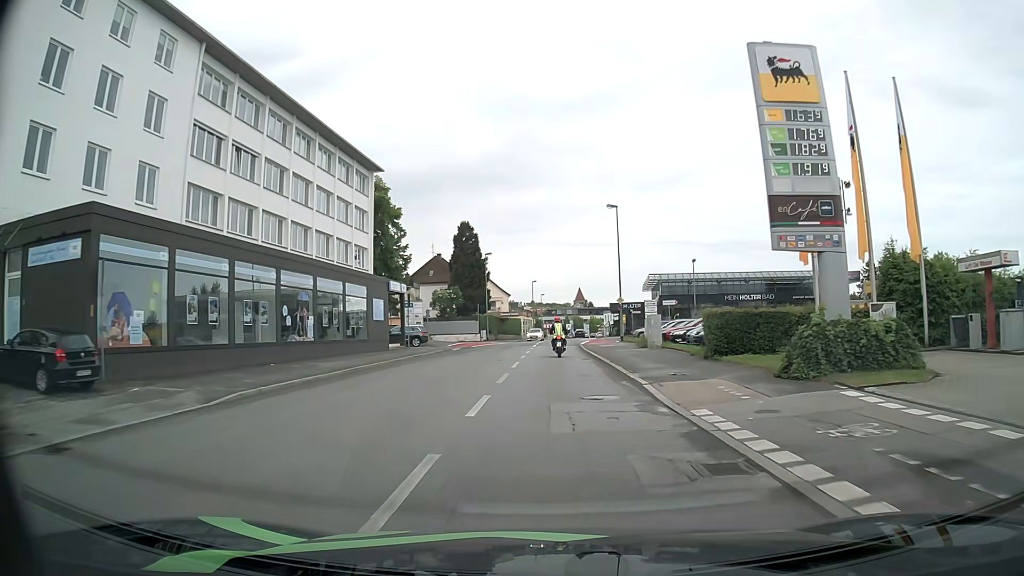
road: tertiary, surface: asphalt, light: Day
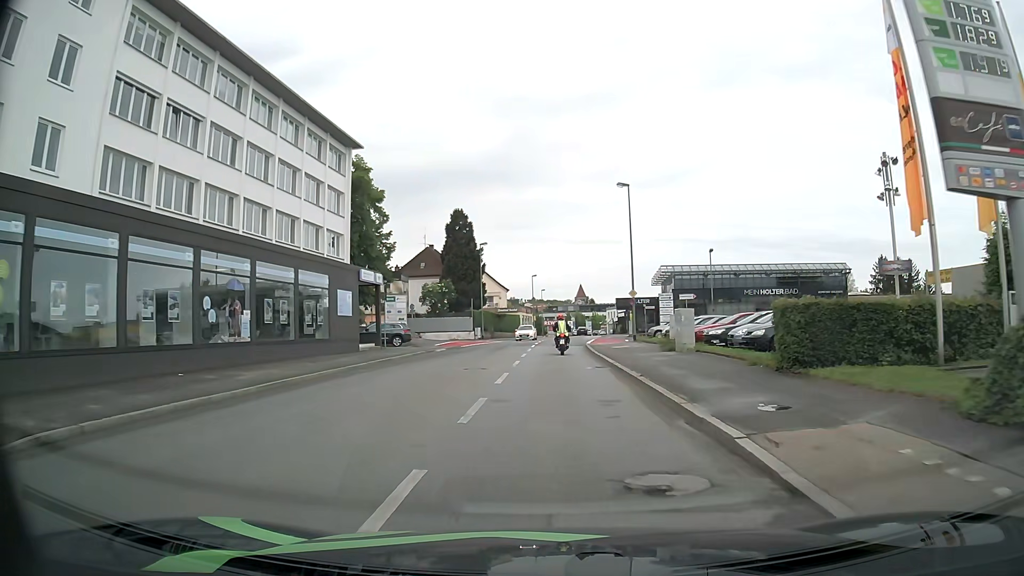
(0.0, +6.9) m; 0°
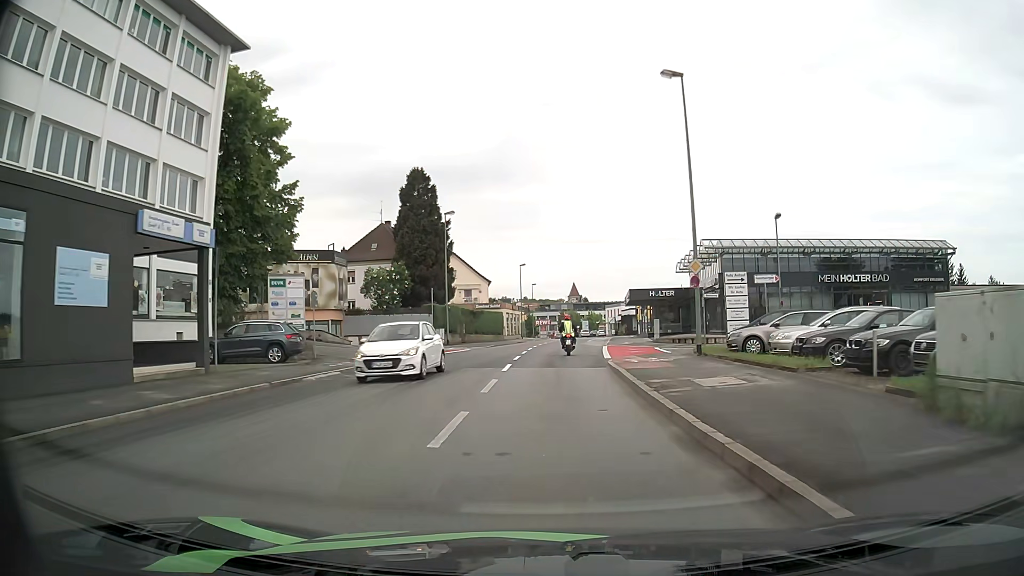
(0.0, +20.1) m; +1°
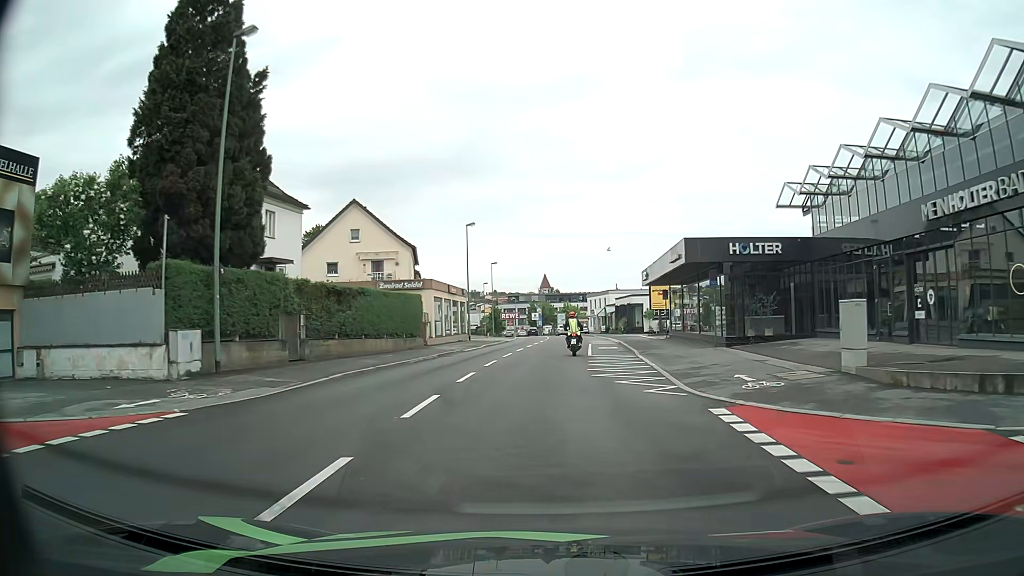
(+0.6, +33.9) m; +2°
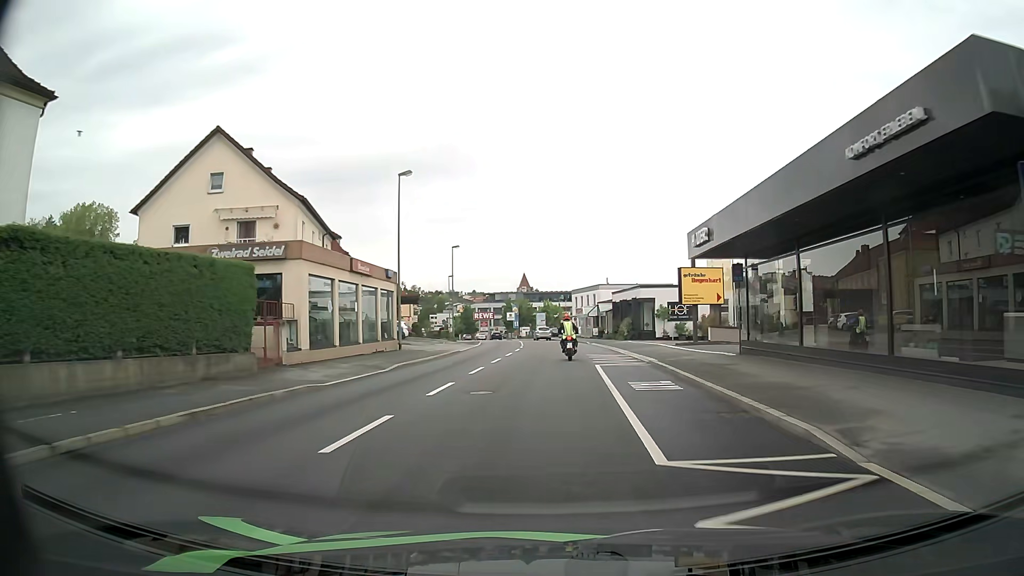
(+0.3, +20.6) m; +2°
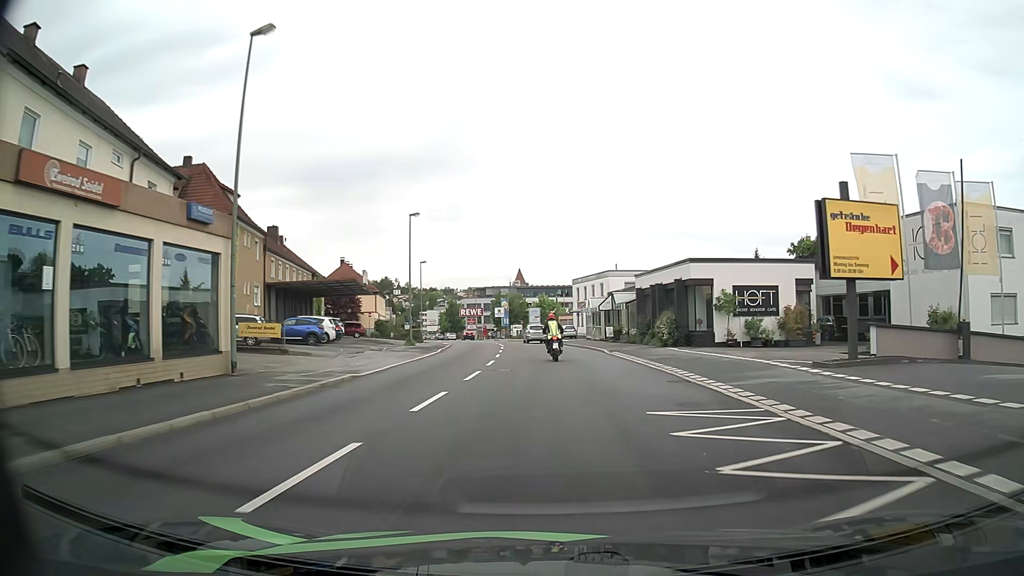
(+0.2, +20.4) m; 0°
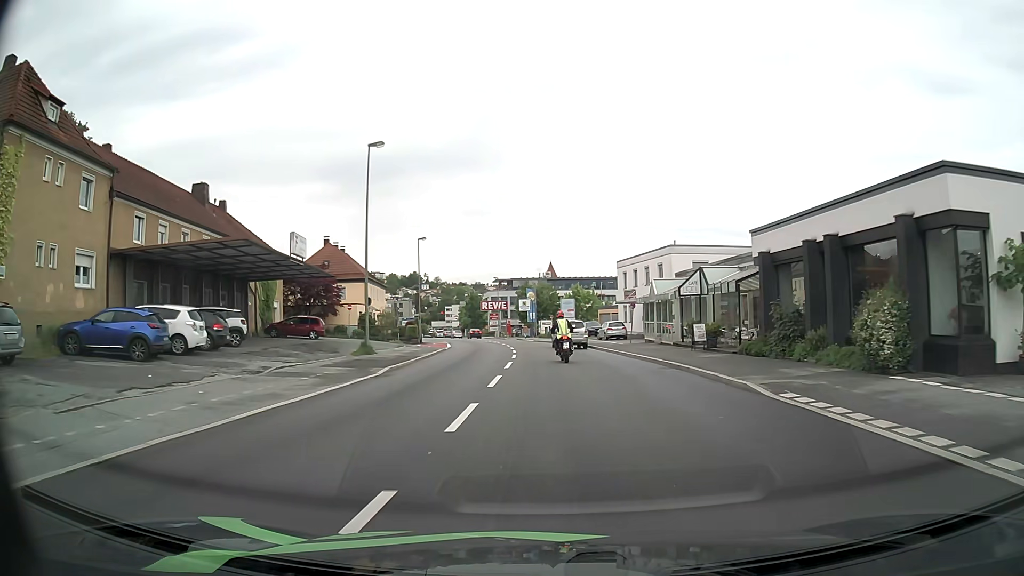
(-0.5, +20.4) m; -2°
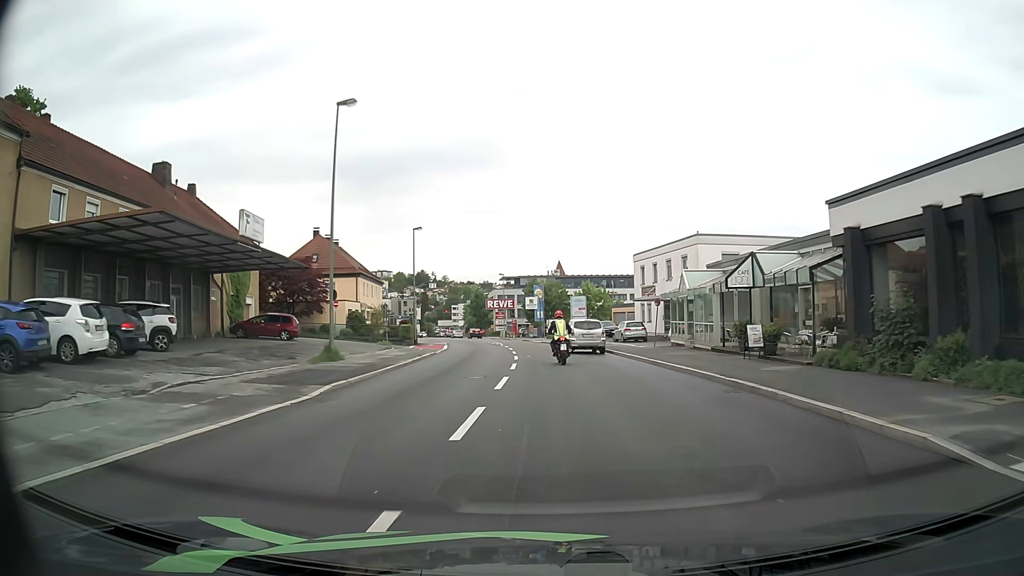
(-0.1, +6.5) m; -1°
(0, +10) (0, +20) (-1, +30) (-2, +40) (-2, +50) (-3, +60) (-4, +70) (-6, +80) (-7, +90) (-9, +99) m
